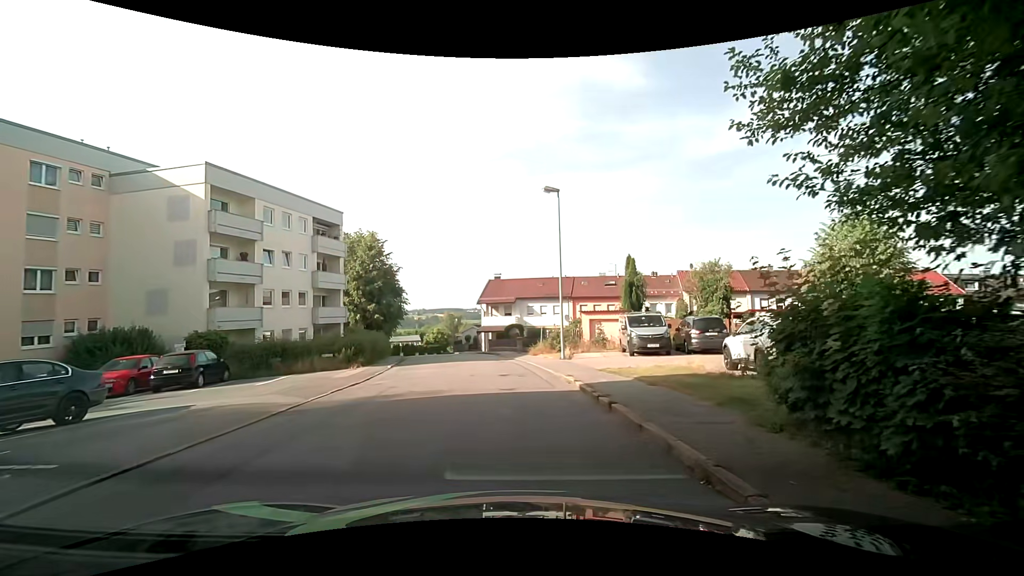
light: Day
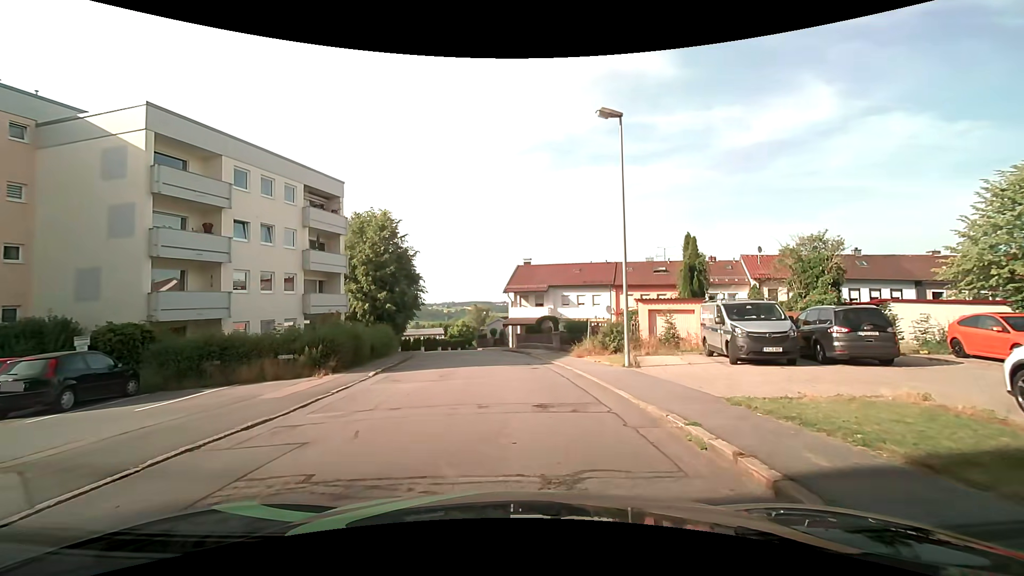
(-0.1, +7.6) m; -2°
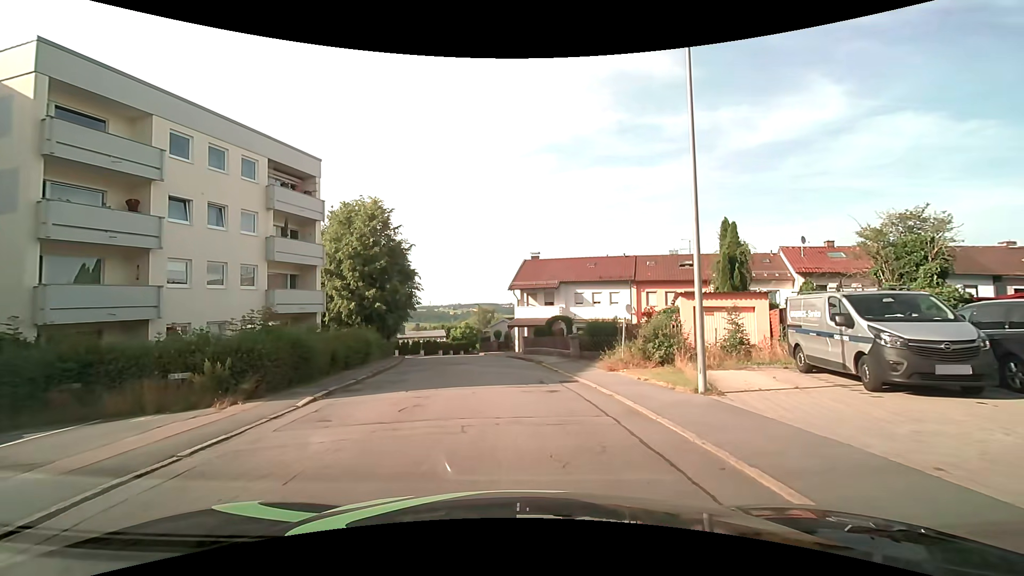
(-0.1, +5.6) m; -2°
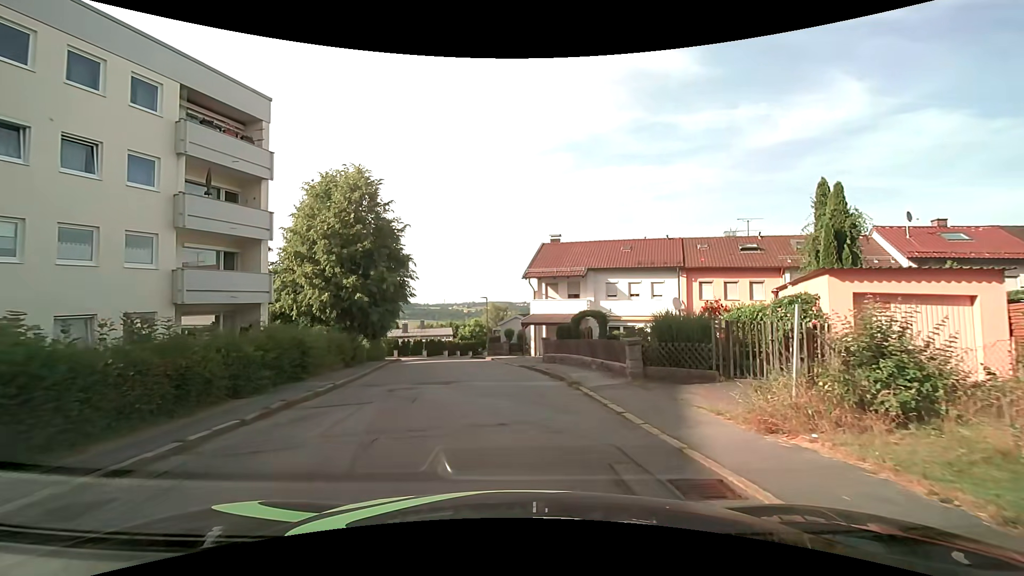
(-0.1, +8.5) m; -2°
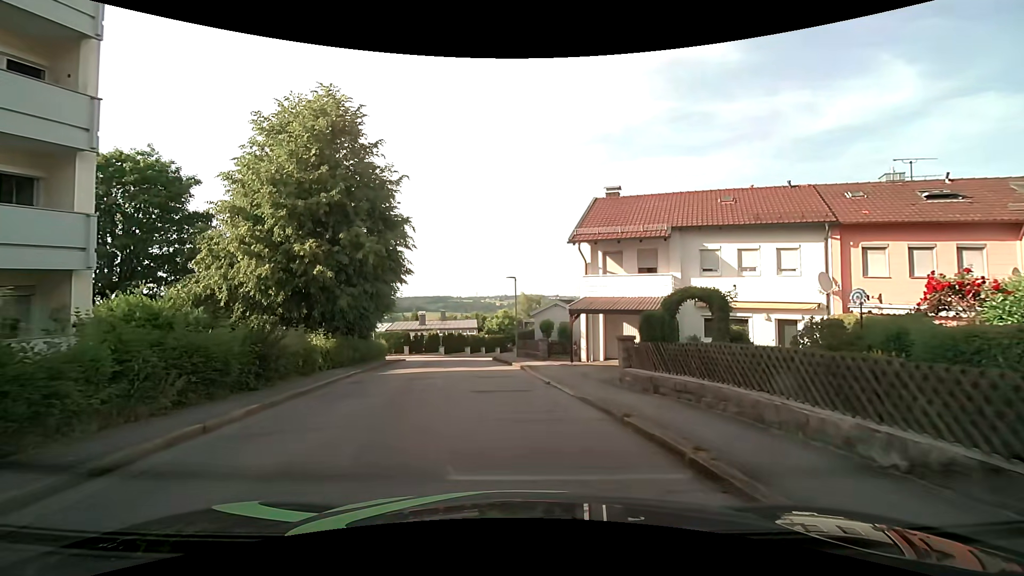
(-0.2, +11.5) m; -2°
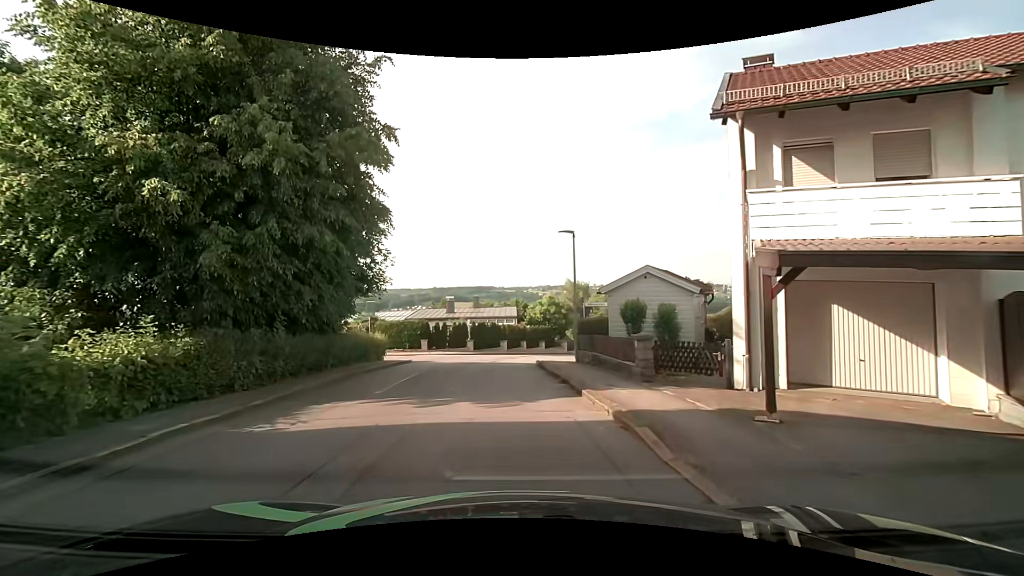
(-0.7, +12.0) m; -6°
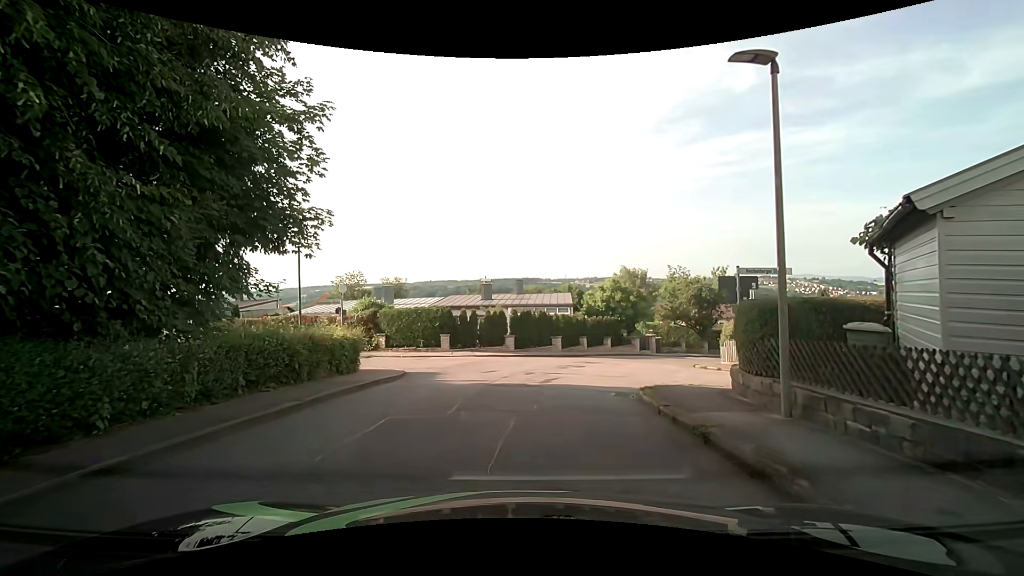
(-0.5, +11.5) m; -5°
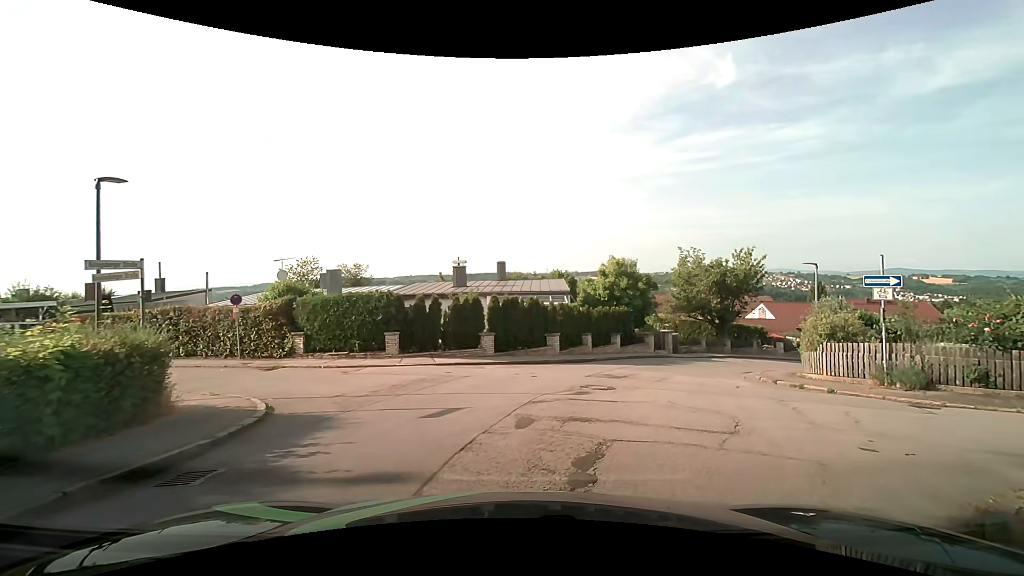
(+0.1, +8.5) m; +2°
